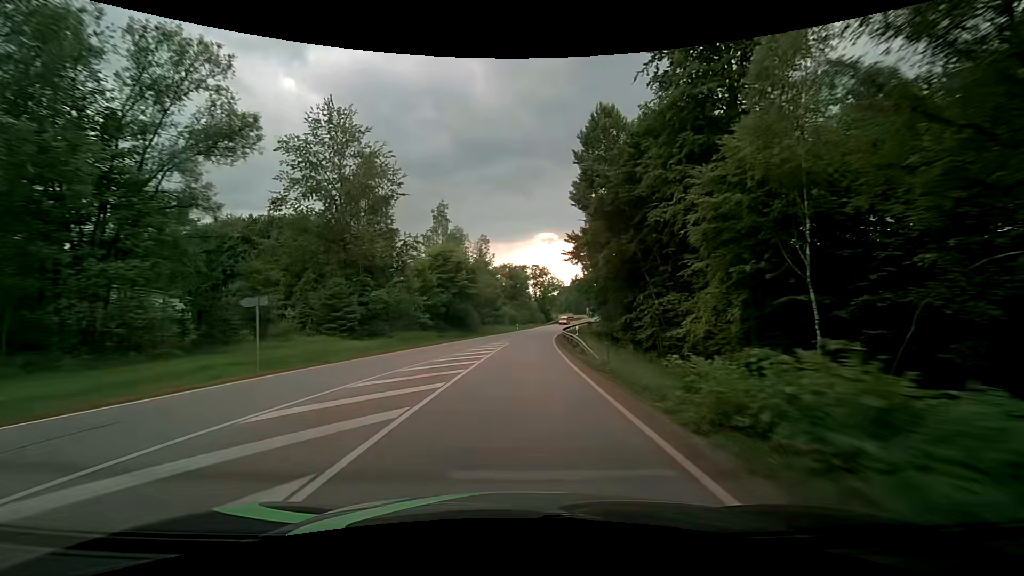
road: secondary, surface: asphalt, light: Day
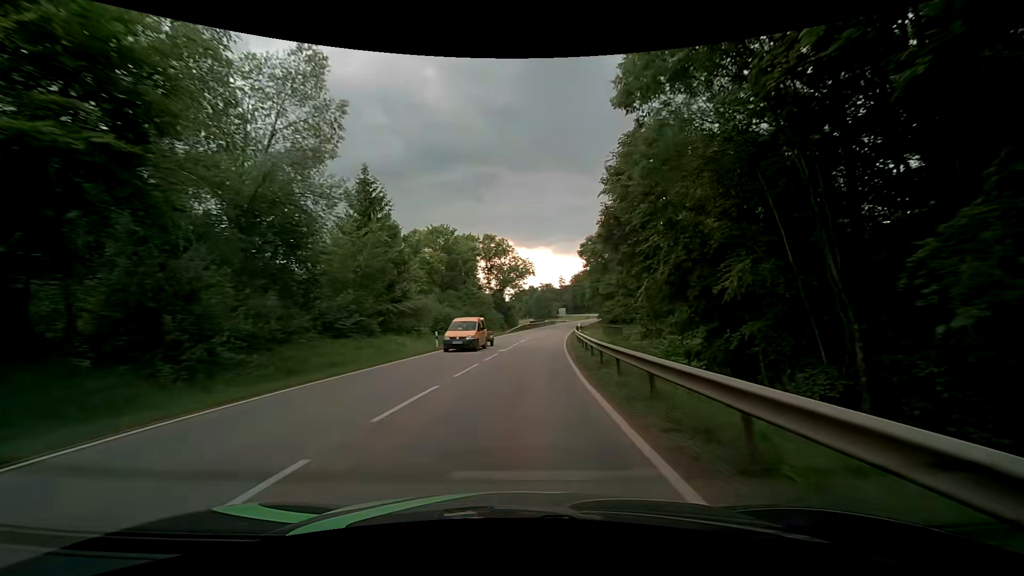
(+2.2, +48.2) m; +5°
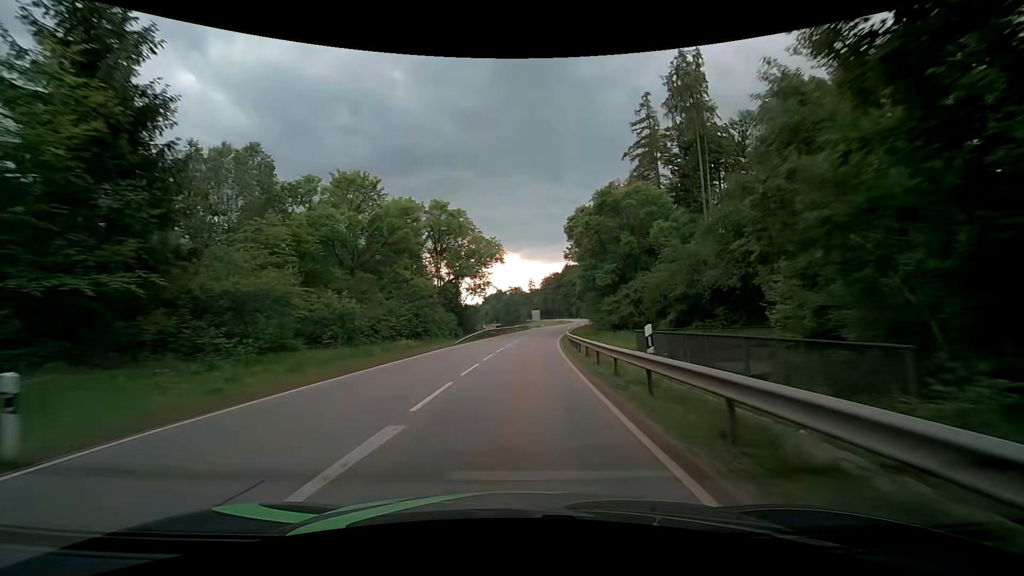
(+0.7, +23.2) m; +3°
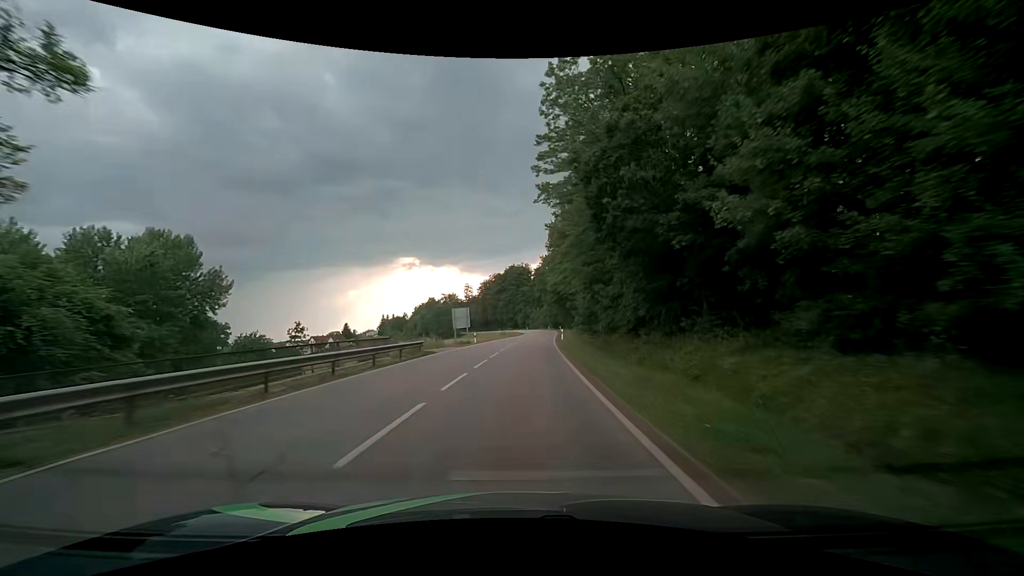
(+3.6, +56.9) m; +7°
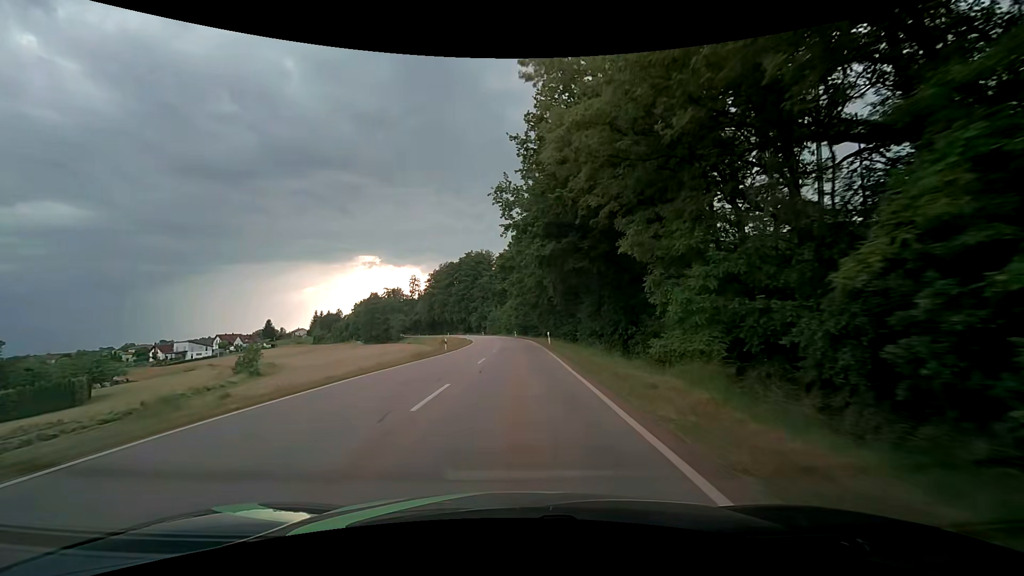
(+2.9, +56.5) m; +5°
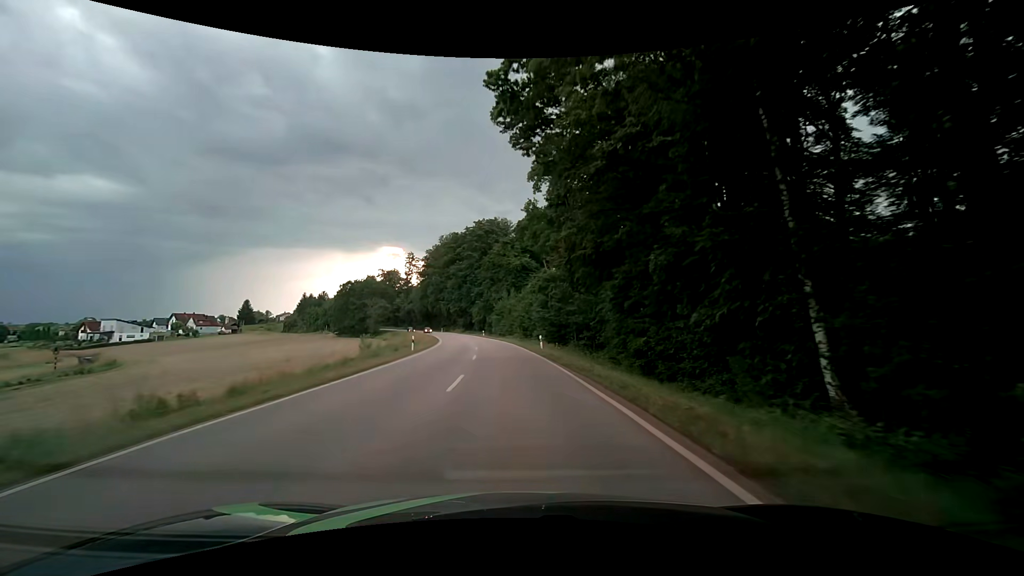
(-0.4, +57.1) m; -1°
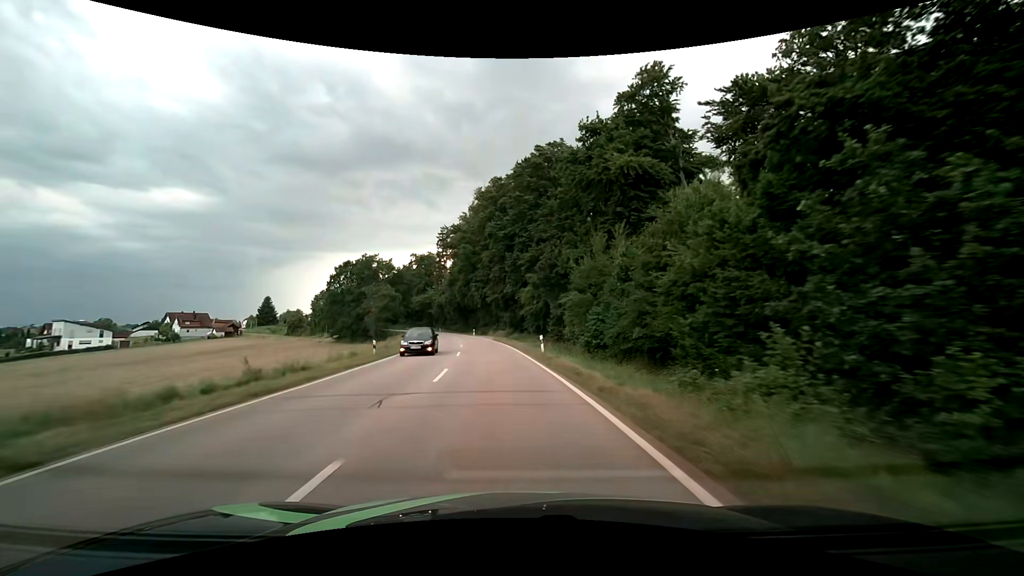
(-4.2, +57.8) m; -8°
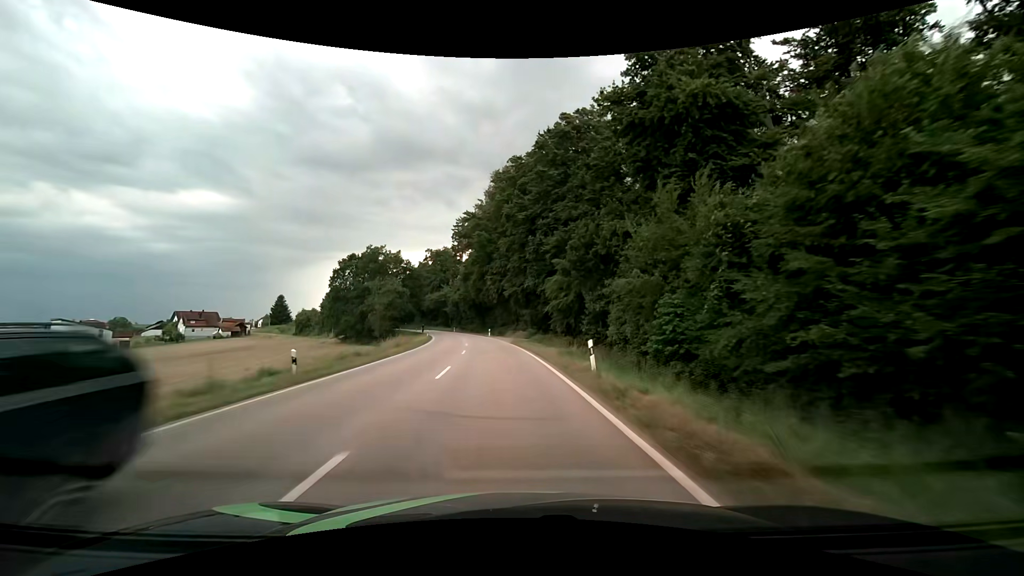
(-0.2, +11.8) m; -2°
(0, +10) (-1, +20) (-1, +30) (-2, +40) (-3, +50) (-5, +60) (-6, +70) (-8, +79) (-10, +89) (-13, +99) m
